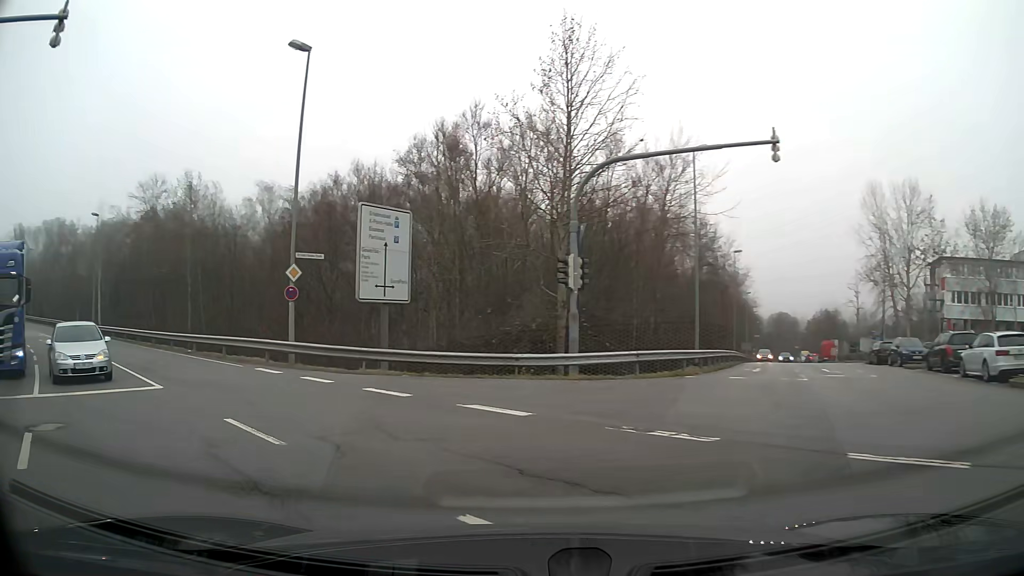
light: Day
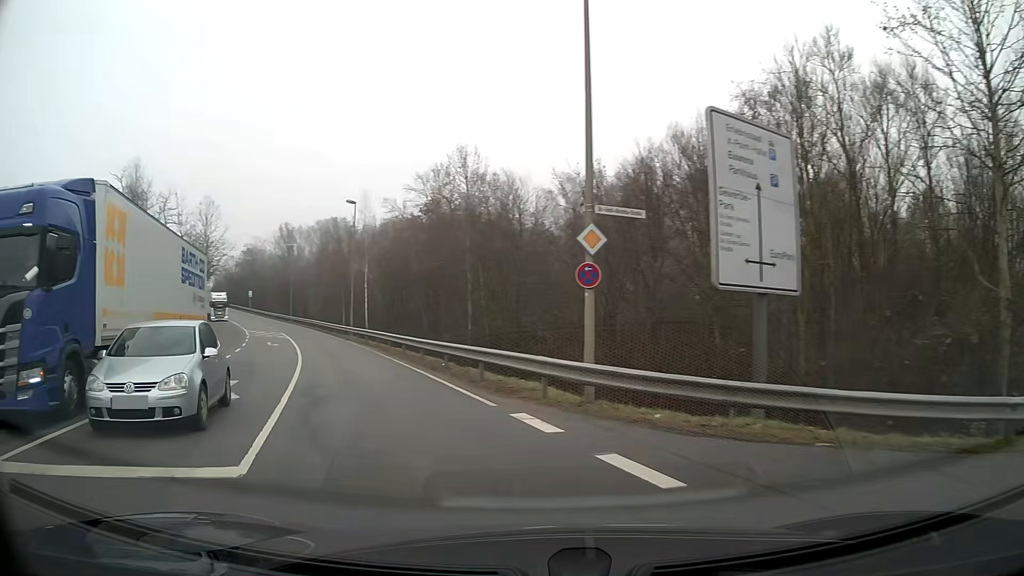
(-2.1, +9.0) m; -25°
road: secondary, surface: asphalt
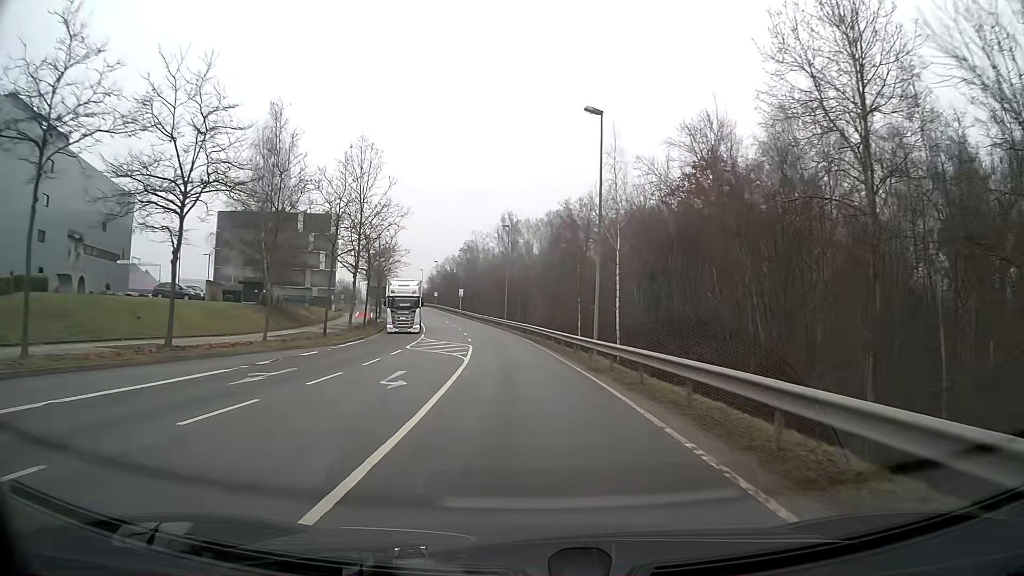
(-5.0, +24.0) m; -16°
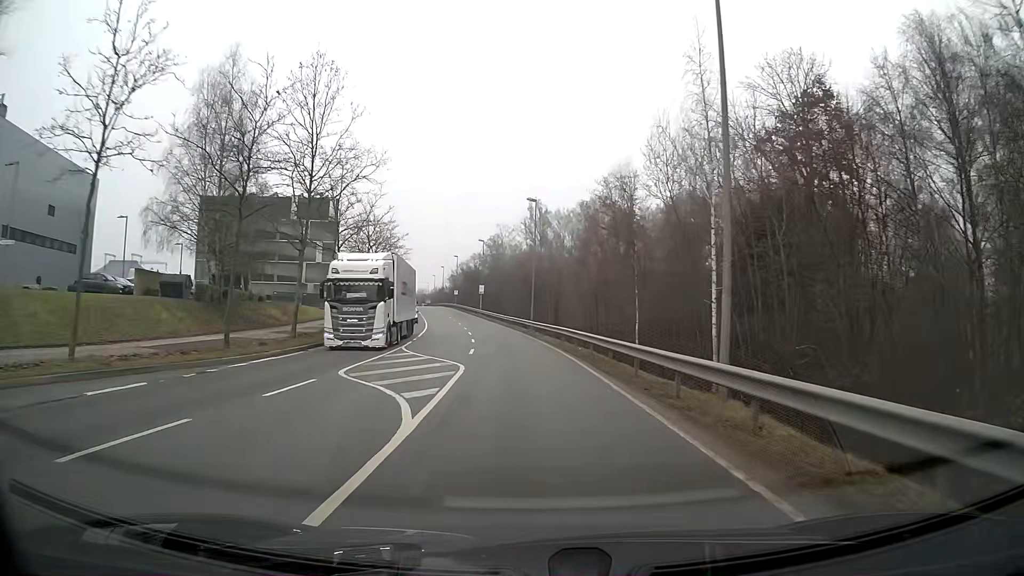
(-0.4, +15.3) m; -3°
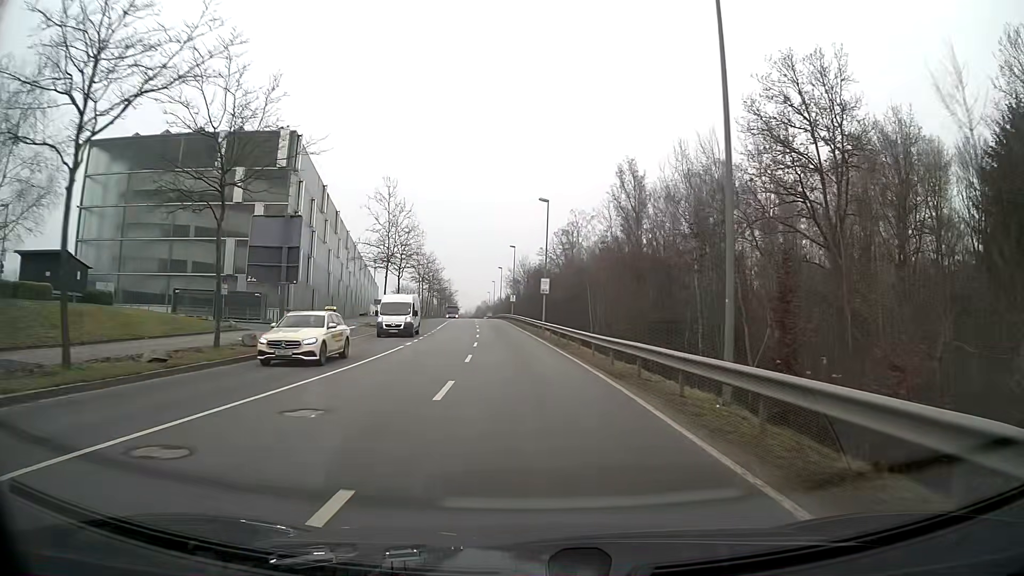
(-2.1, +40.1) m; -6°
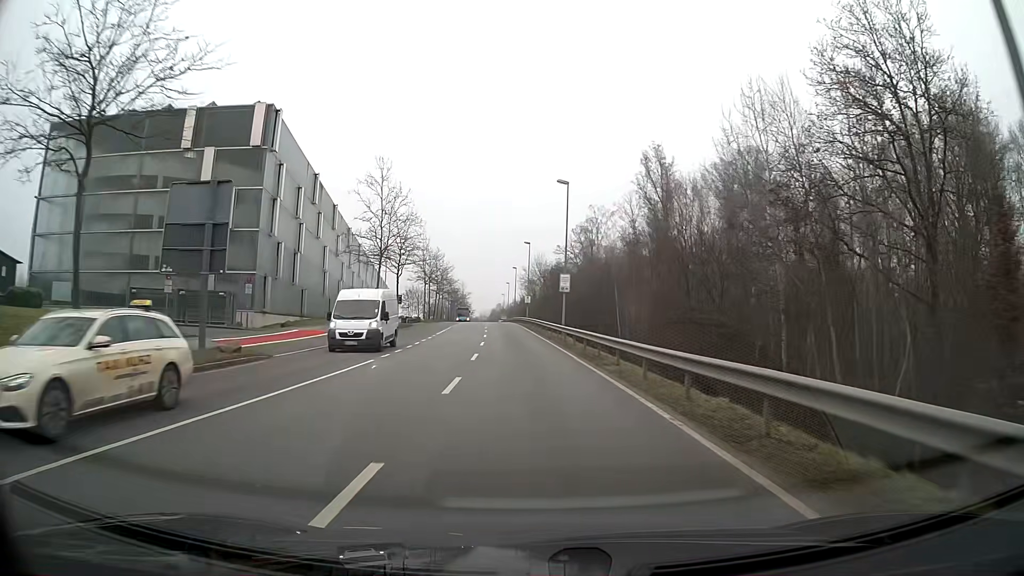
(-0.1, +8.1) m; -1°
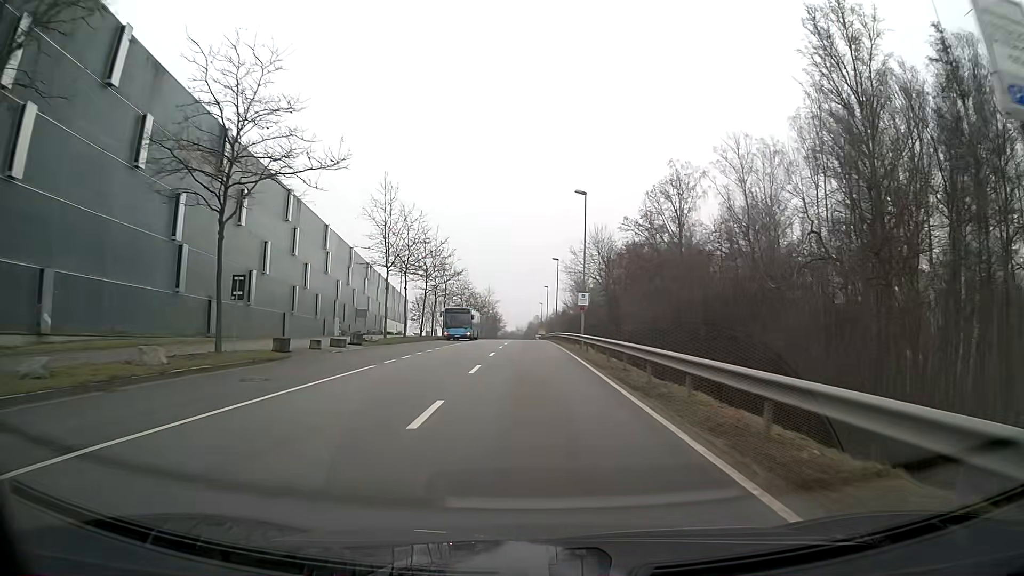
(-1.2, +40.1) m; -3°
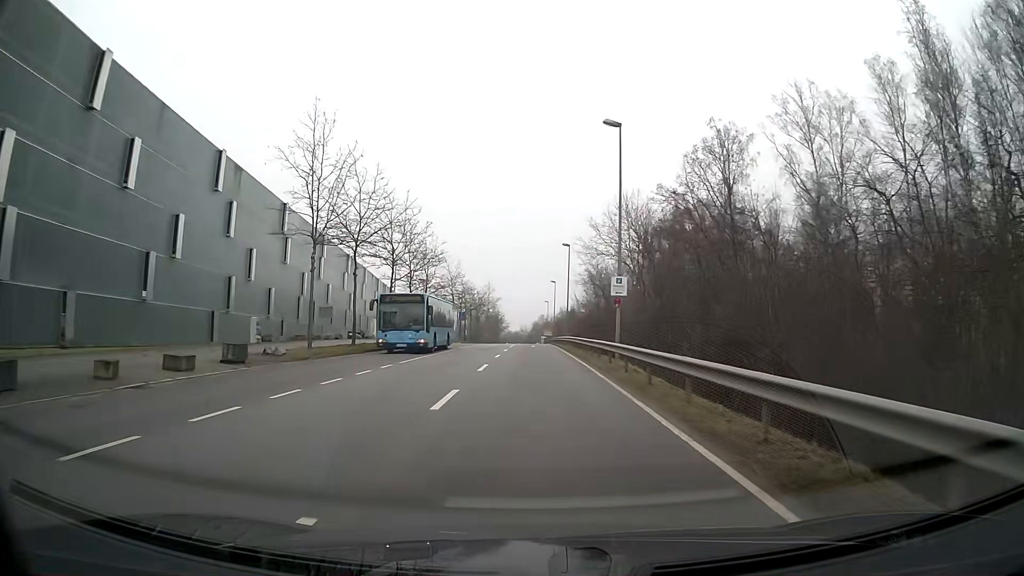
(-0.1, +16.0) m; 0°
